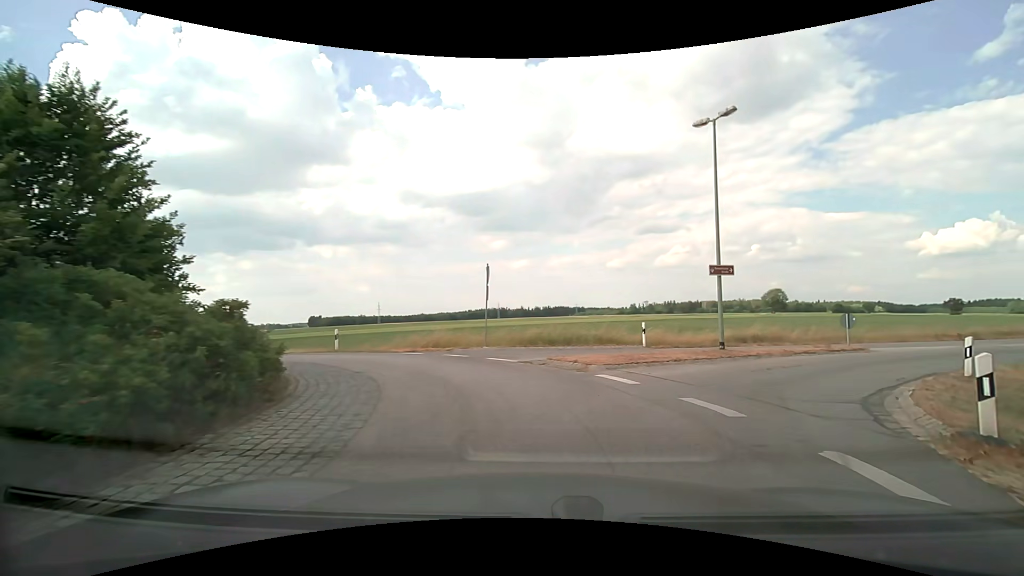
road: tertiary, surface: asphalt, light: Day
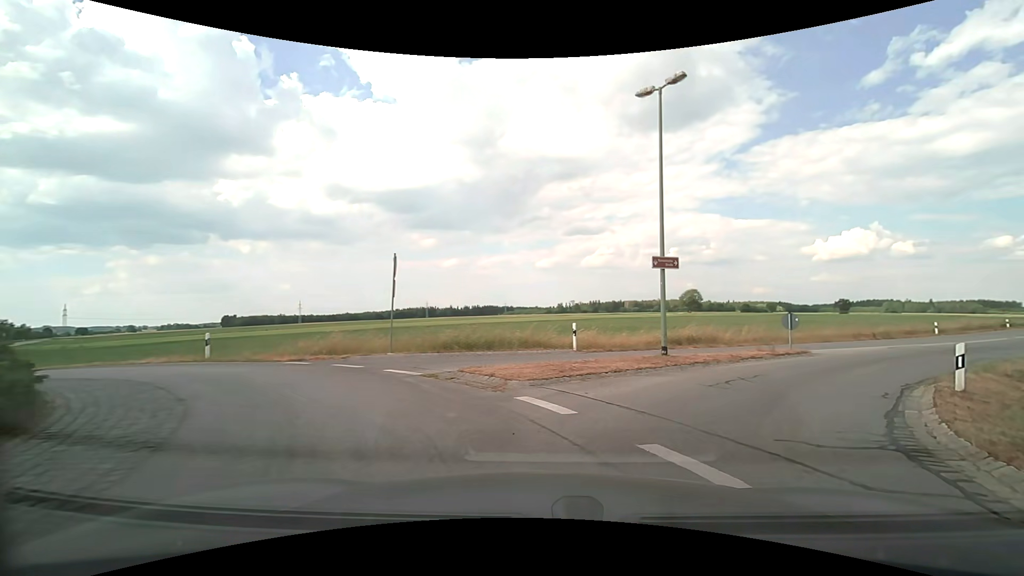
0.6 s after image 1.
(+0.2, +3.1) m; +8°
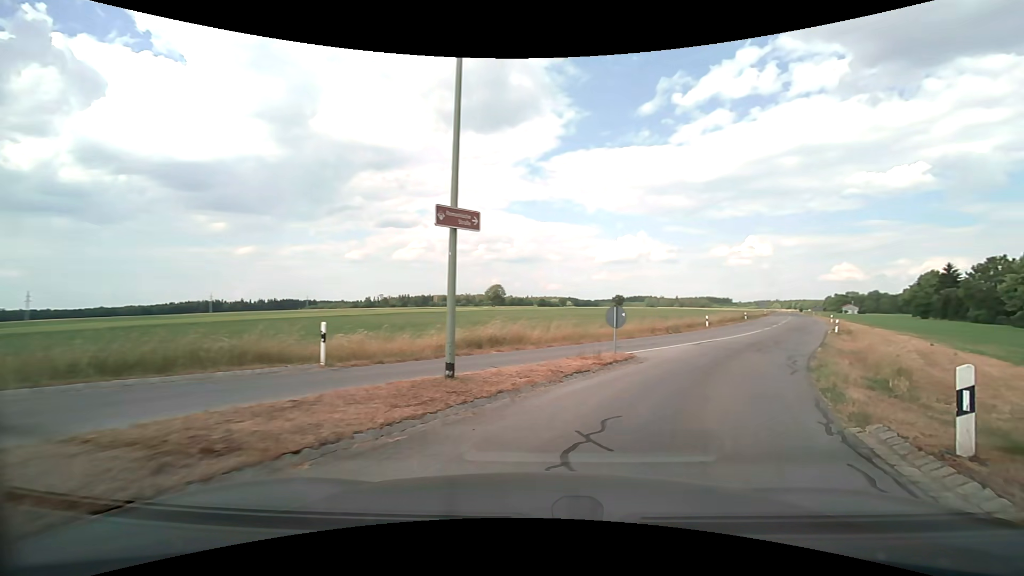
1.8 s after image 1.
(+1.1, +6.4) m; +20°
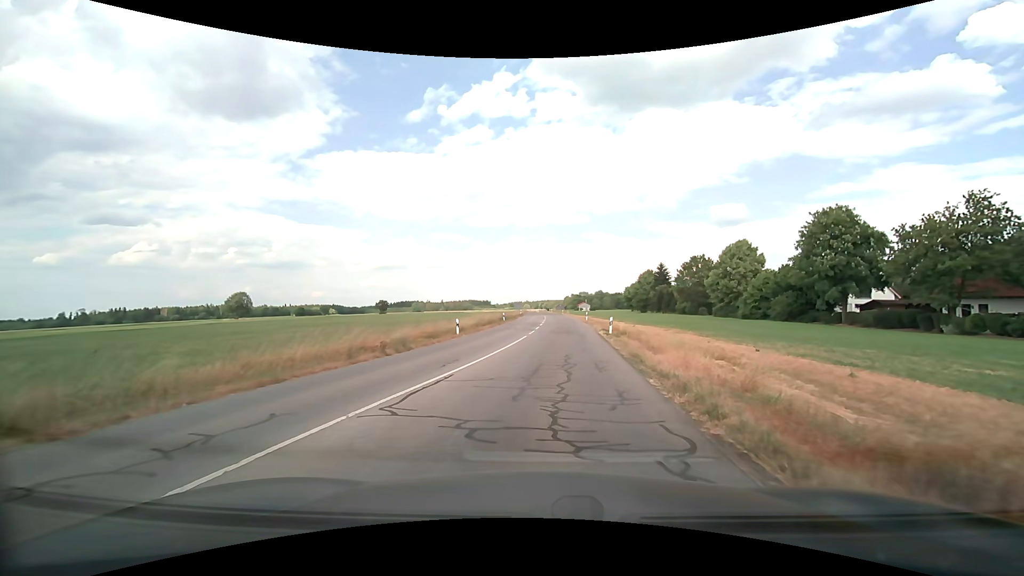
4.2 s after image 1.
(+4.8, +13.8) m; +28°
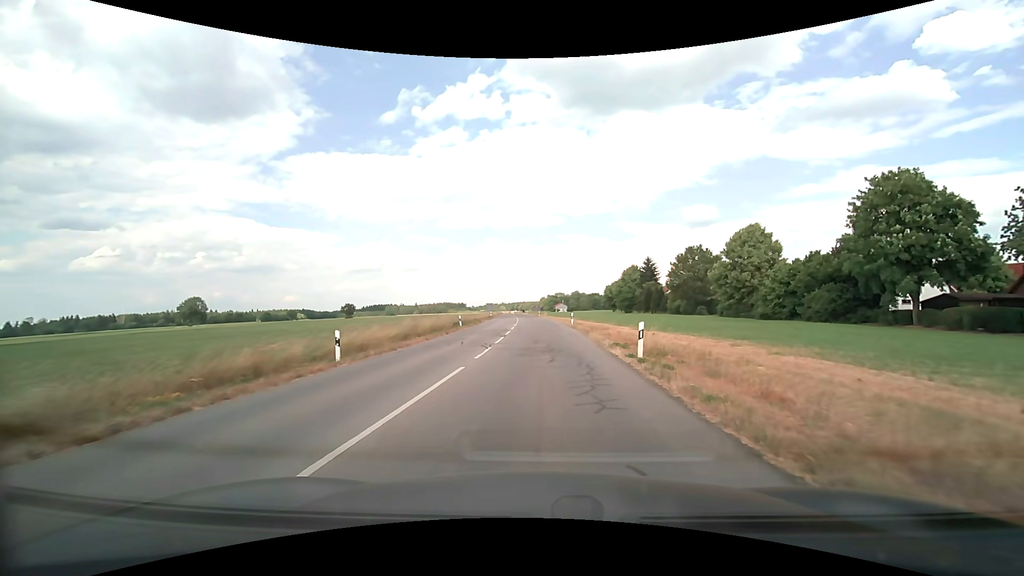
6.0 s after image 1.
(+0.6, +14.7) m; +3°
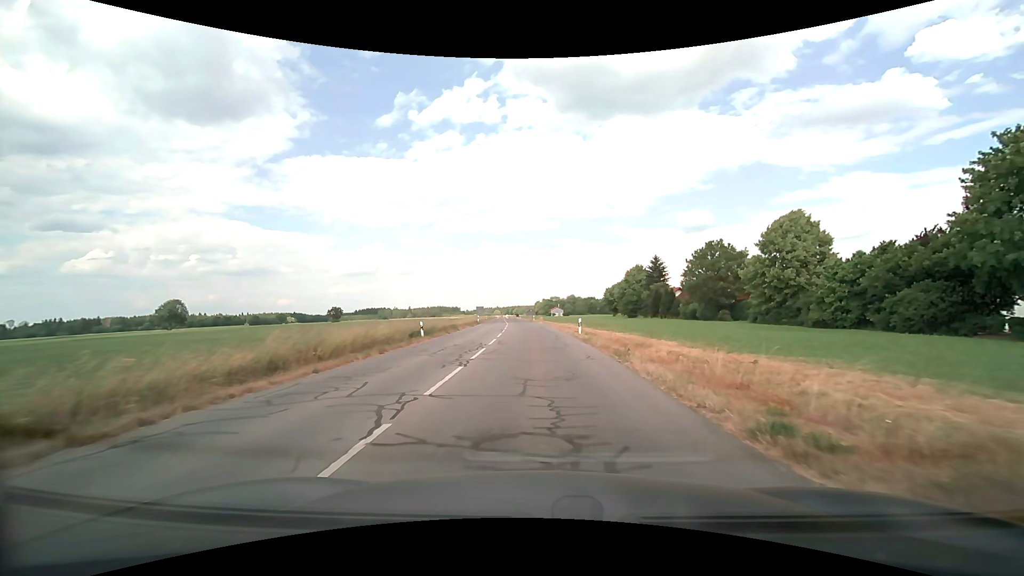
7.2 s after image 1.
(0.0, +12.0) m; 0°
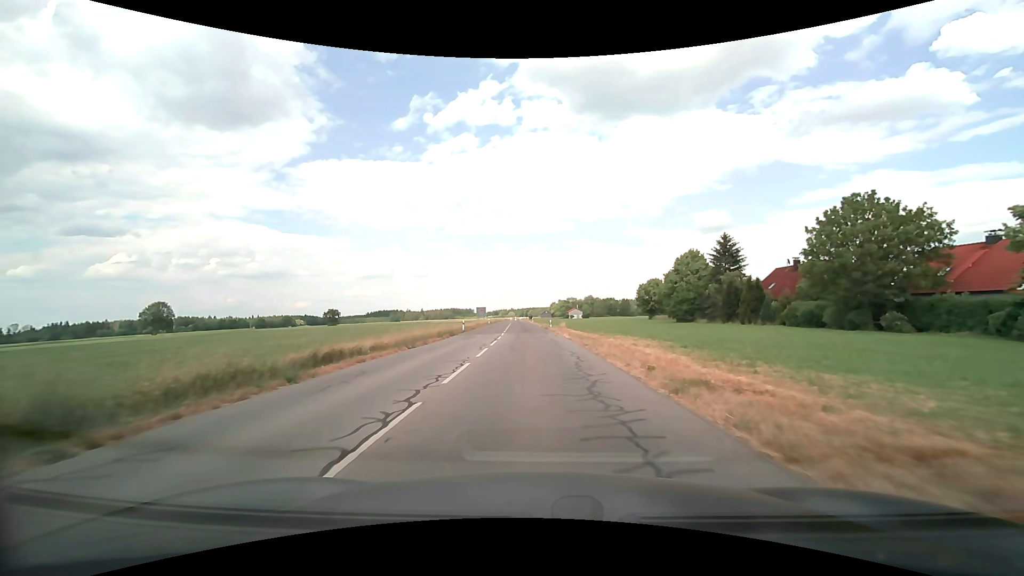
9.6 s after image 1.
(-0.3, +28.9) m; -2°
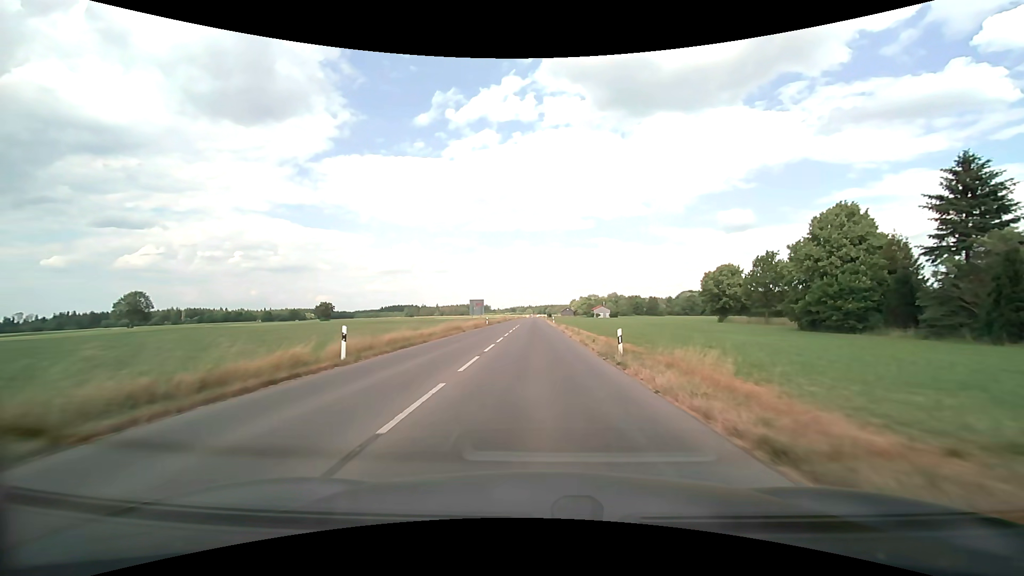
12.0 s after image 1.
(-0.7, +34.7) m; -2°
(0, +10) (0, +20) (0, +30) (0, +40) (0, +50) (0, +60) (0, +70) (0, +80) (0, +90) (0, +100) m
